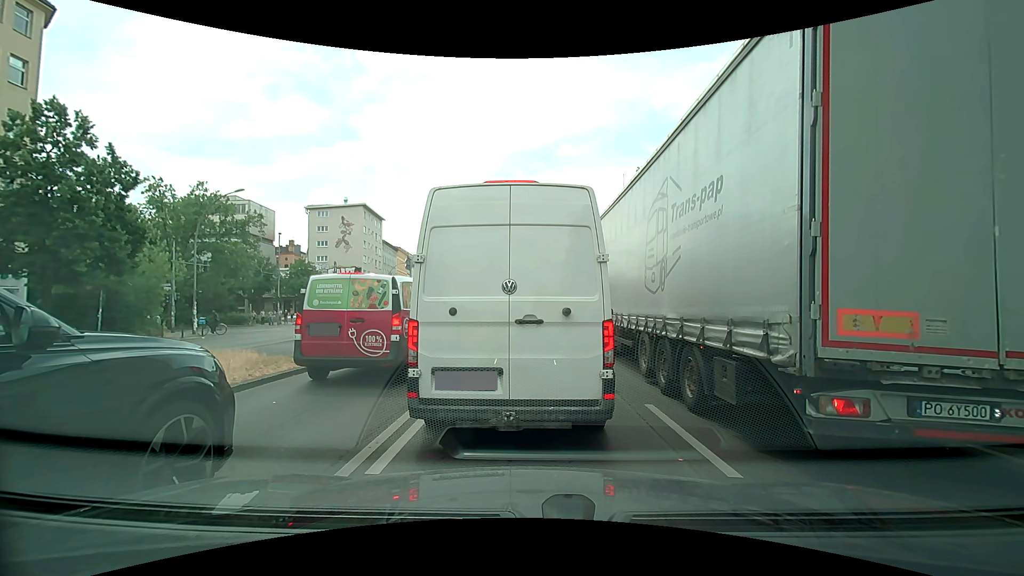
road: primary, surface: asphalt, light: Day
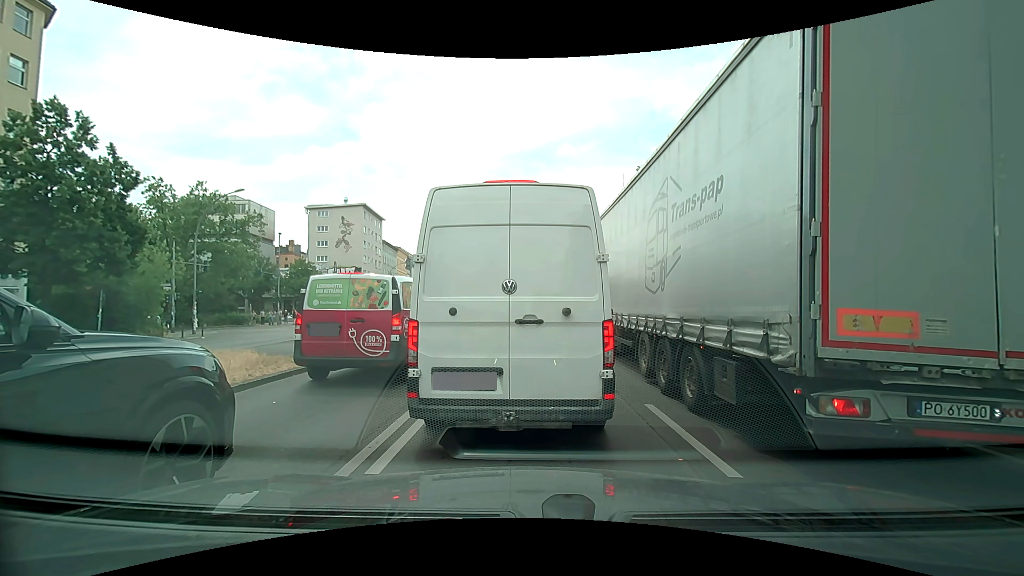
(0.0, 0.0) m; 0°
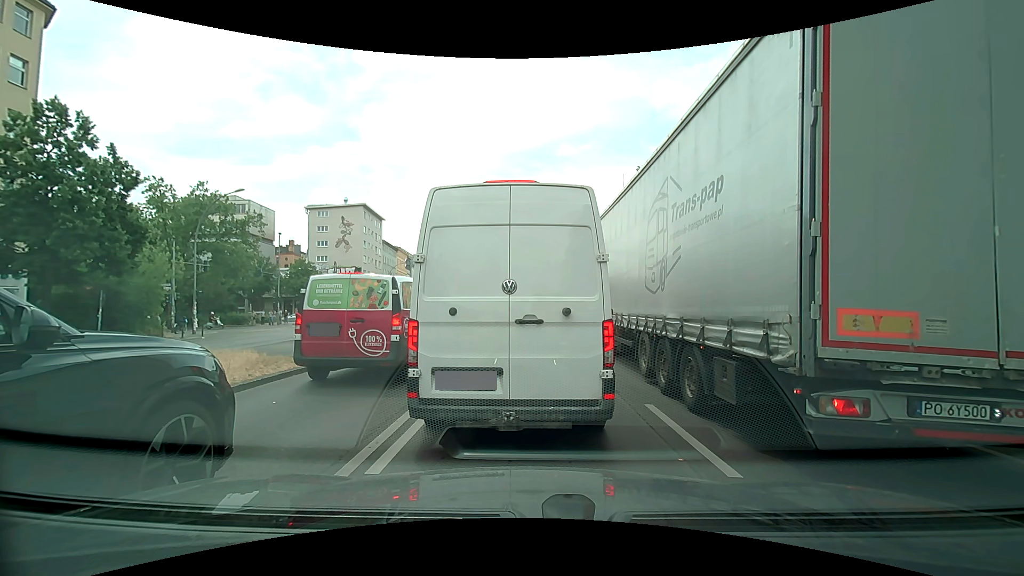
(0.0, 0.0) m; 0°
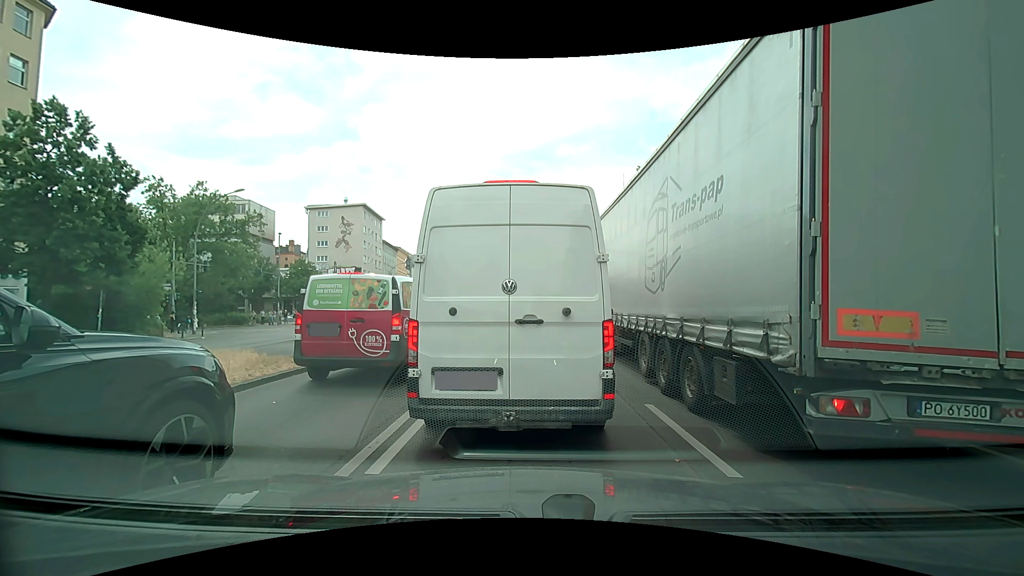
(0.0, 0.0) m; 0°
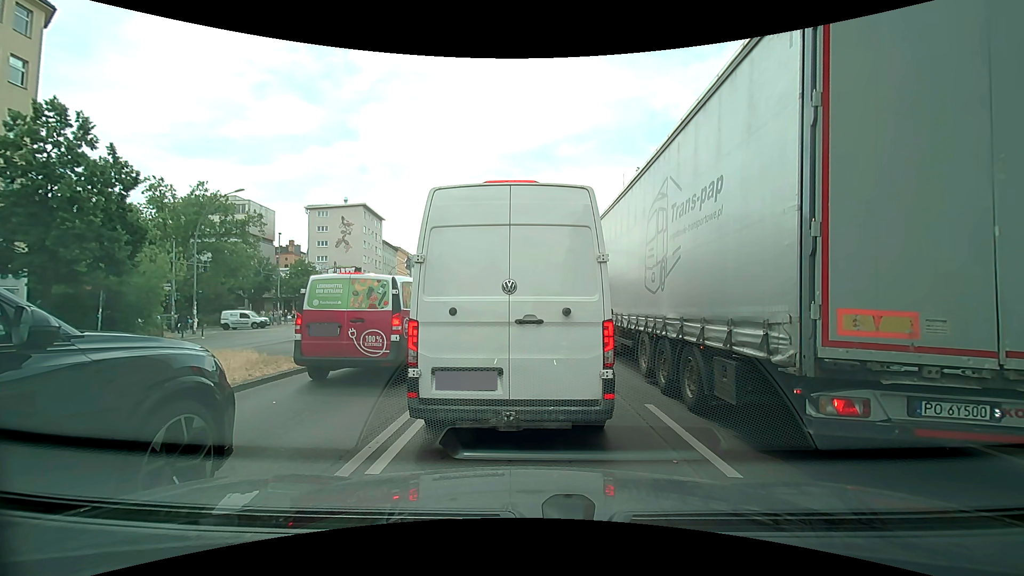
(0.0, 0.0) m; 0°
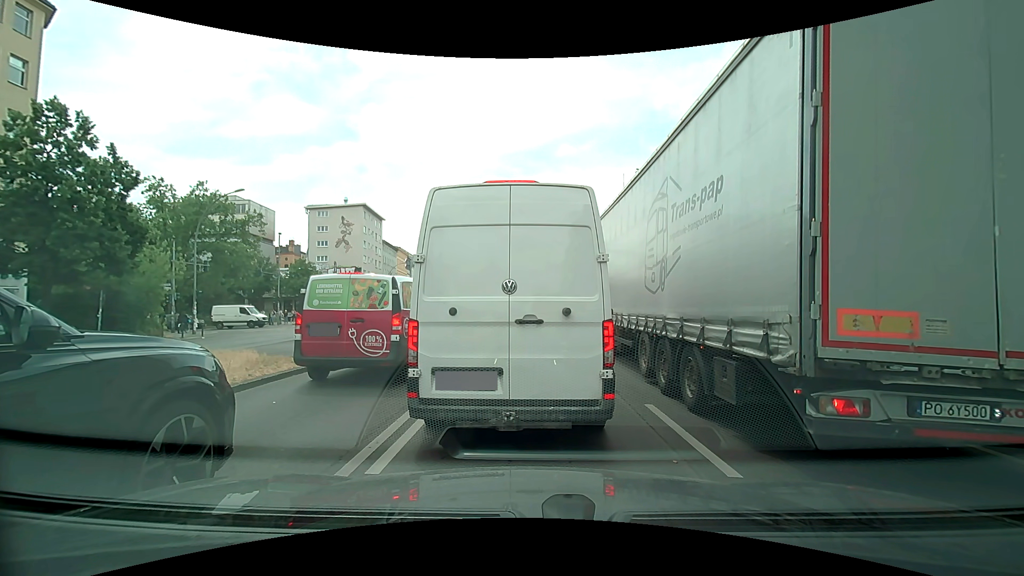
(0.0, 0.0) m; 0°
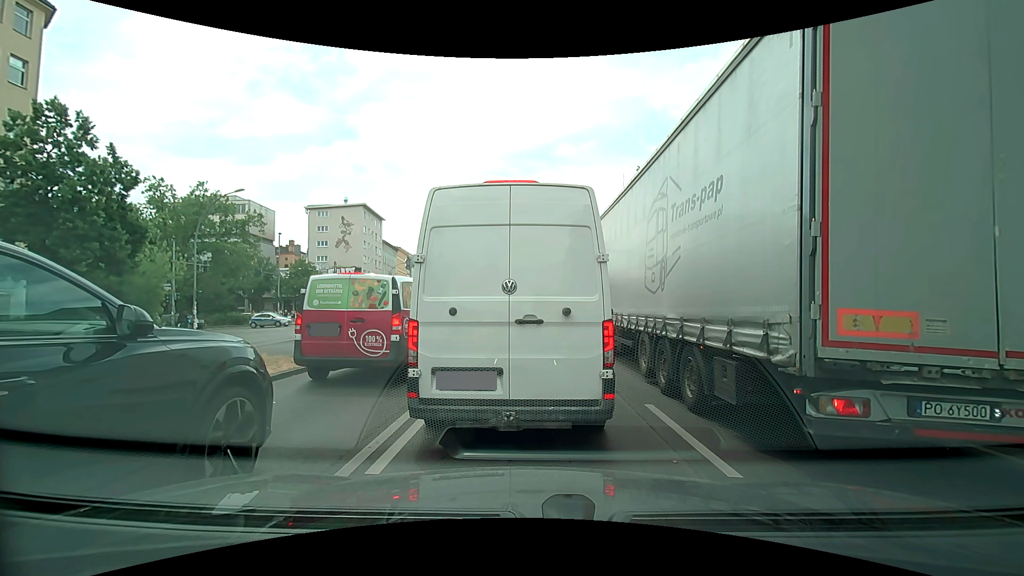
(0.0, 0.0) m; 0°
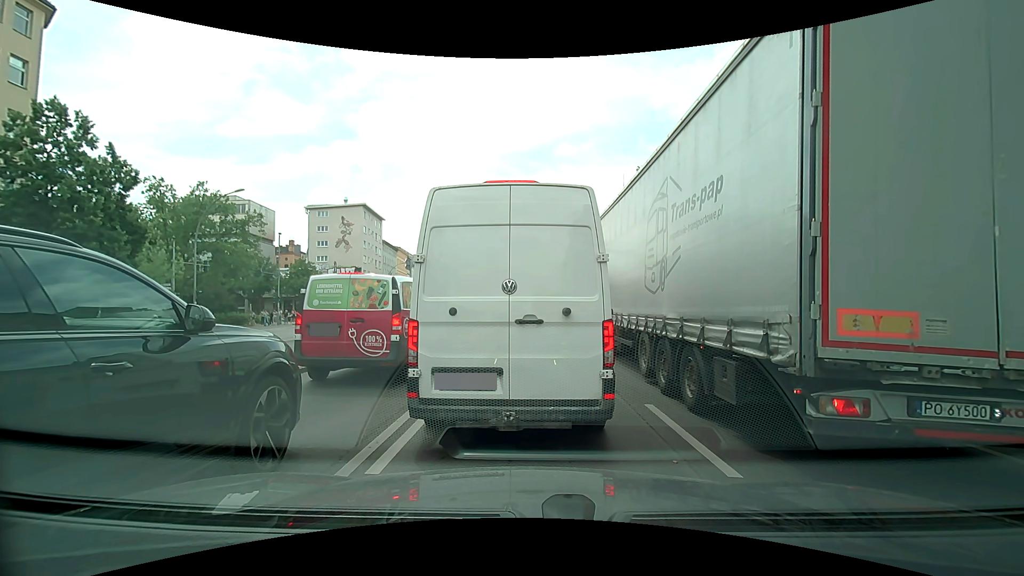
(0.0, 0.0) m; 0°
